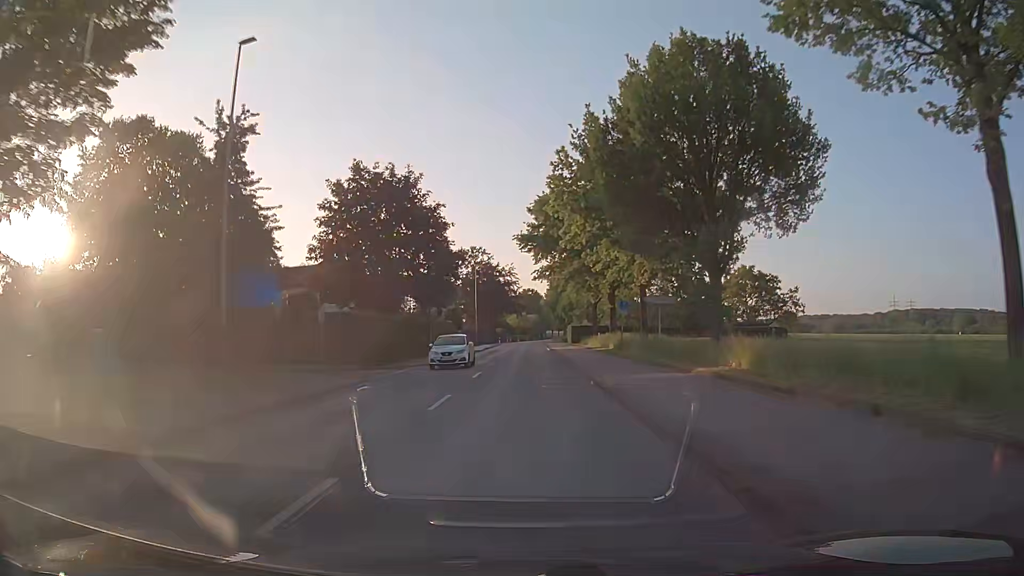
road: secondary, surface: asphalt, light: Day
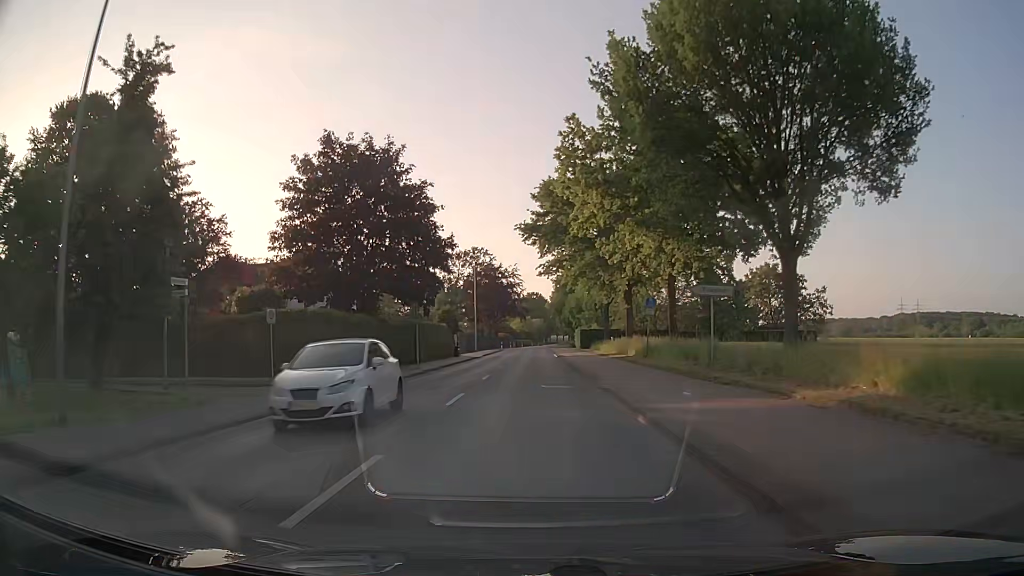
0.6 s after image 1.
(0.0, +7.6) m; 0°
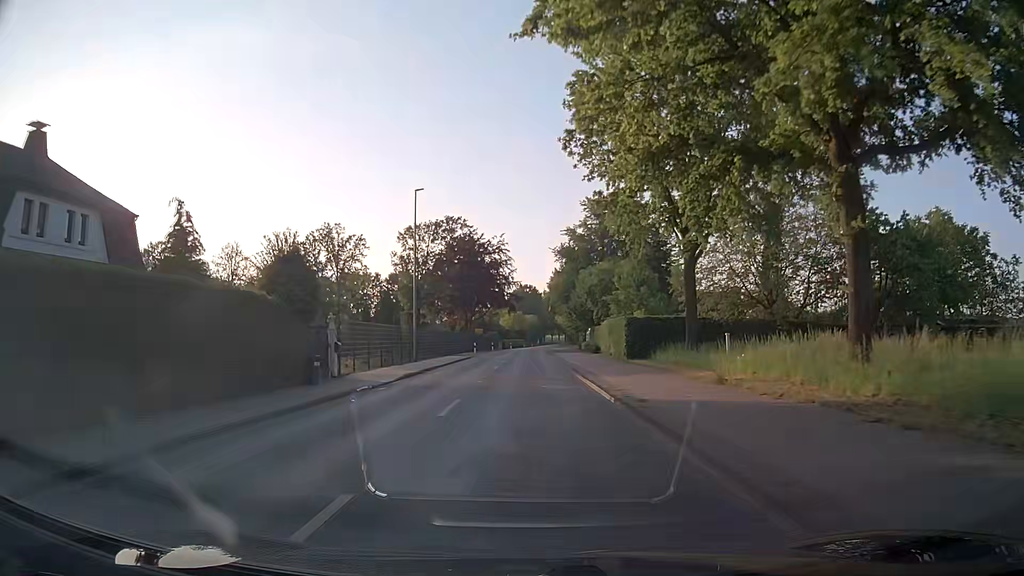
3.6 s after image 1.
(0.0, +38.1) m; 0°
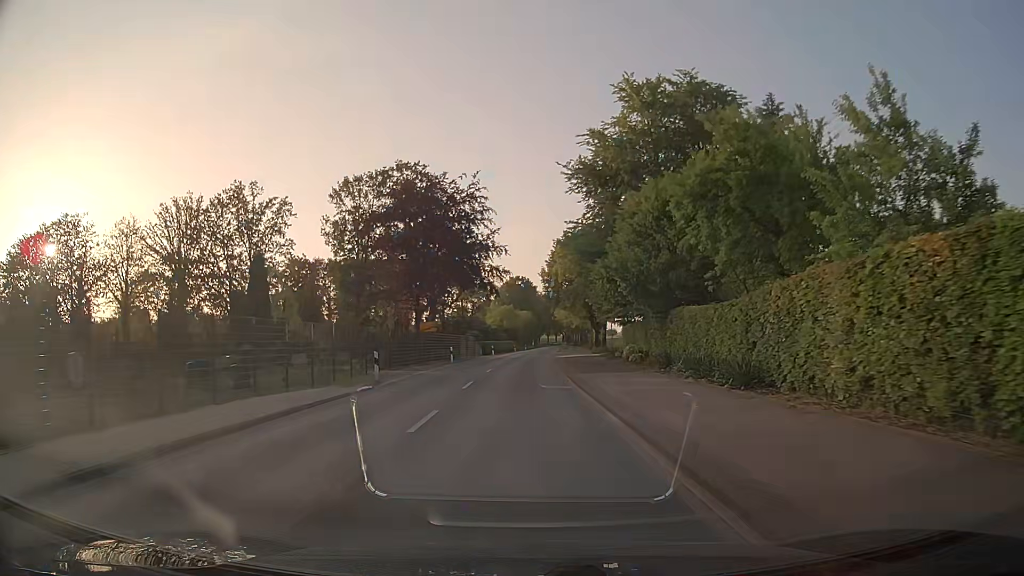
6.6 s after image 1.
(+0.3, +37.9) m; +1°
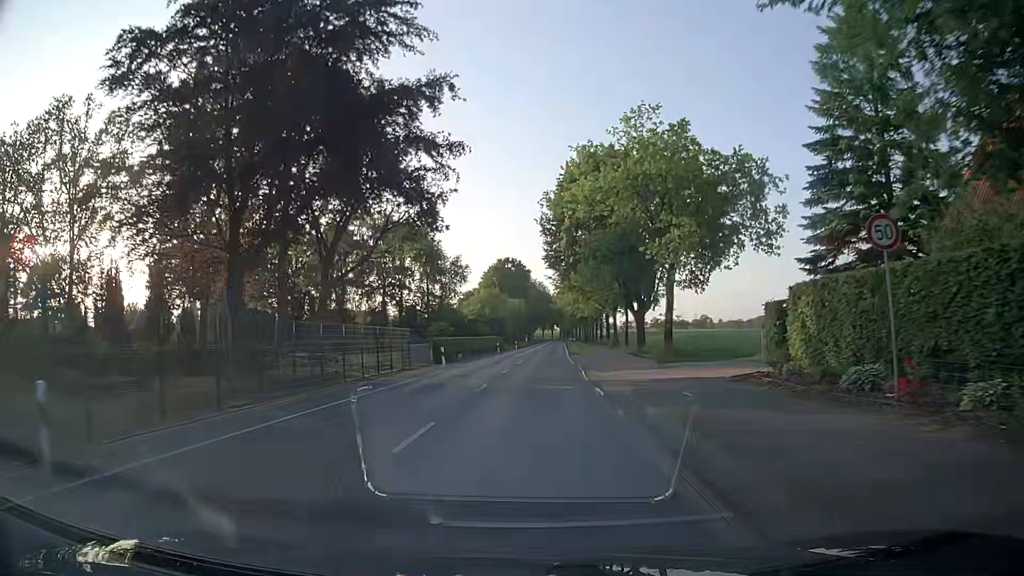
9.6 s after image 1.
(-0.1, +38.0) m; 0°
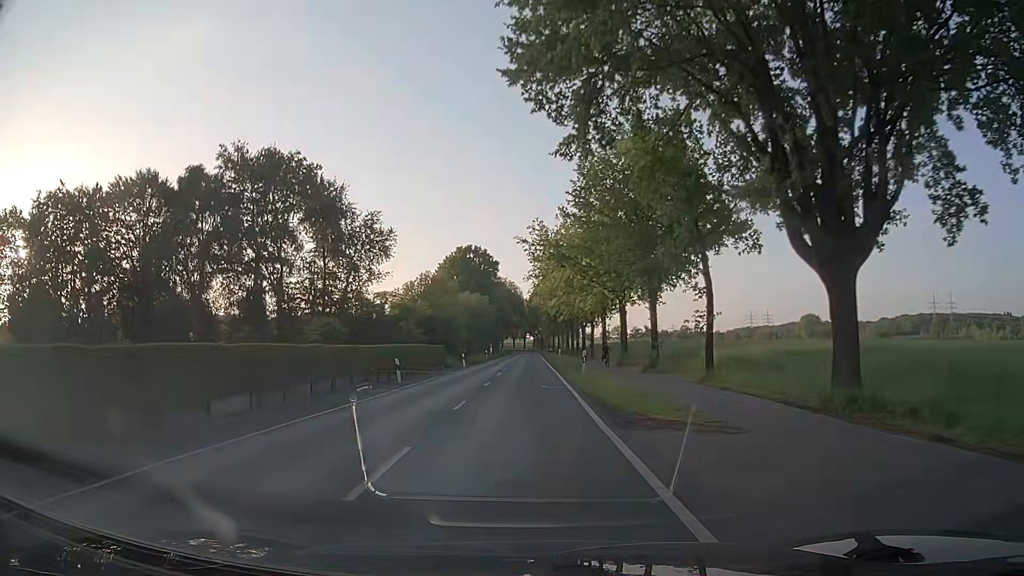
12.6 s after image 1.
(+1.0, +38.2) m; +2°
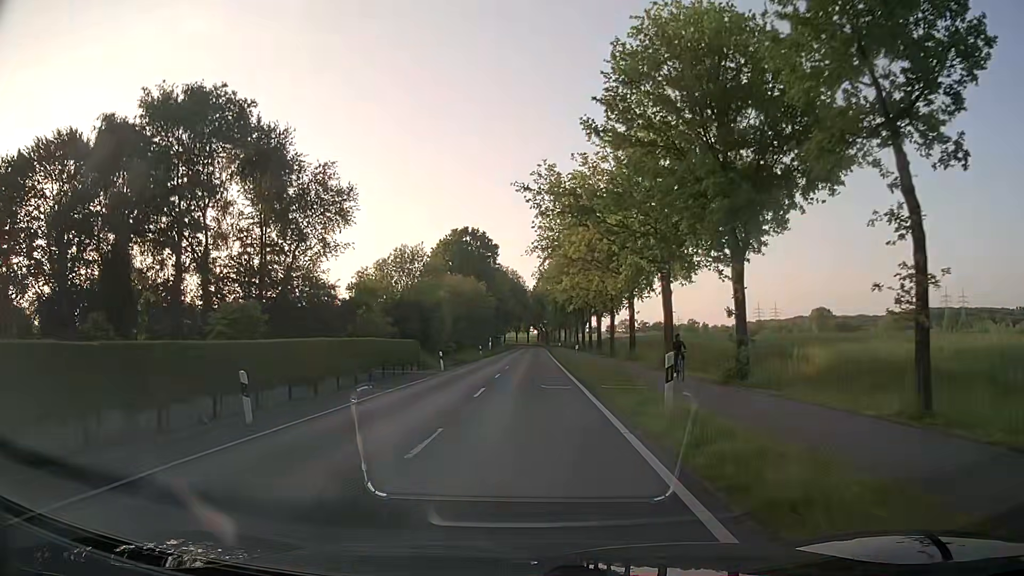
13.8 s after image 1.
(+0.1, +15.2) m; 0°
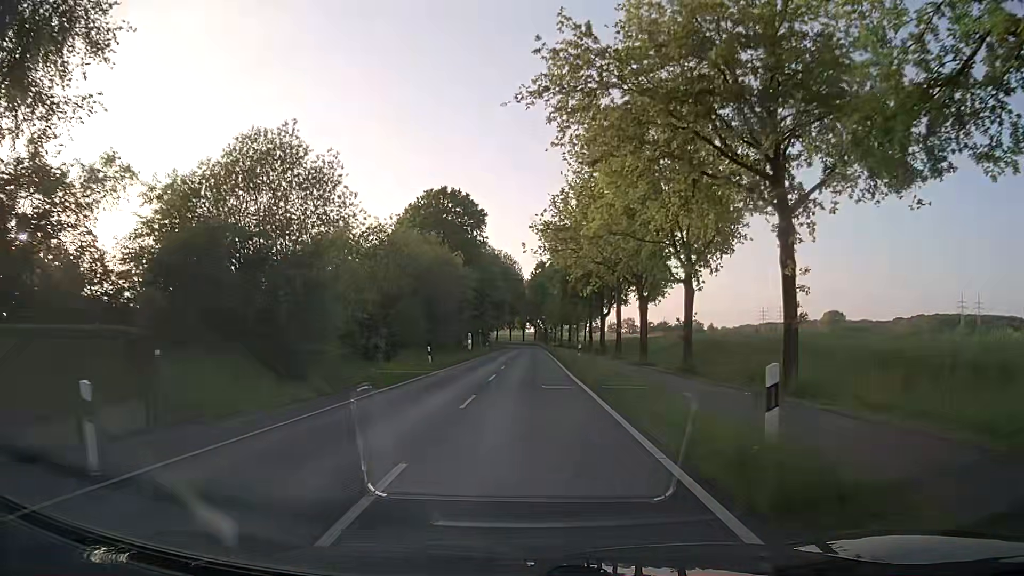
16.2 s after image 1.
(+0.4, +30.6) m; +1°
(0, +10) (0, +20) (0, +30) (0, +40) (0, +50) (0, +60) (0, +70) (0, +80) (+1, +90) (+1, +100) m
